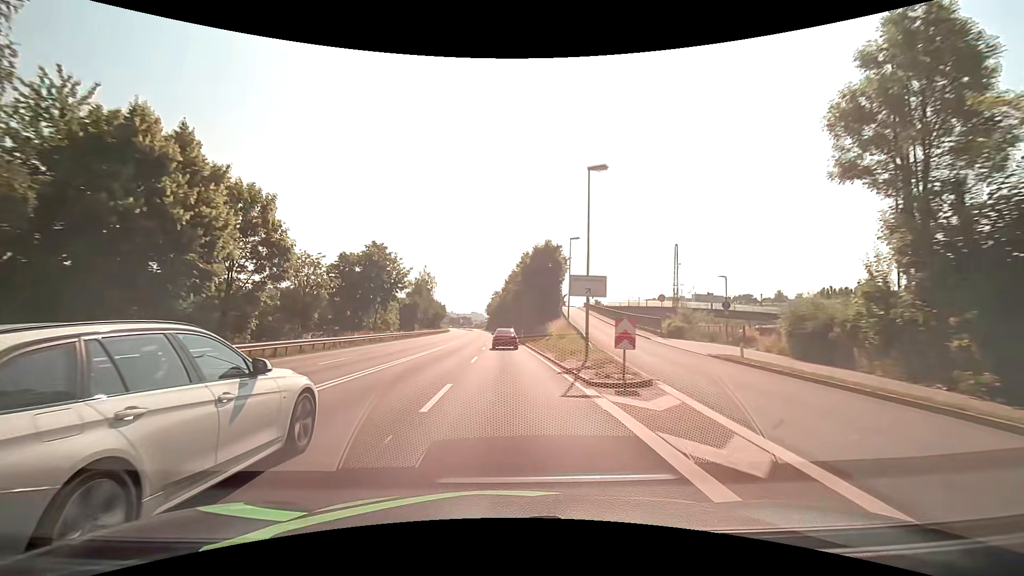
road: primary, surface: asphalt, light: Day
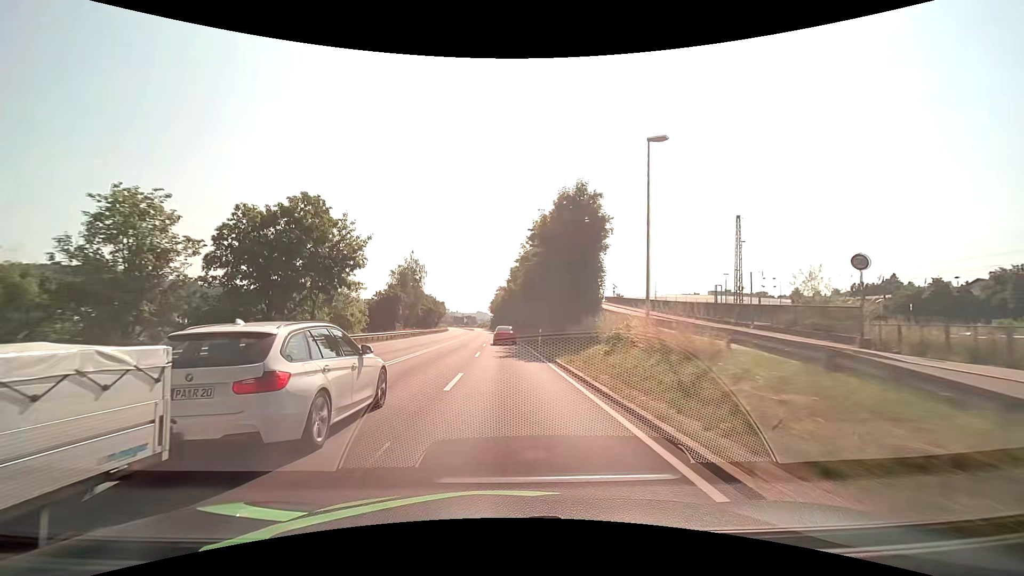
(-0.1, +21.5) m; -1°
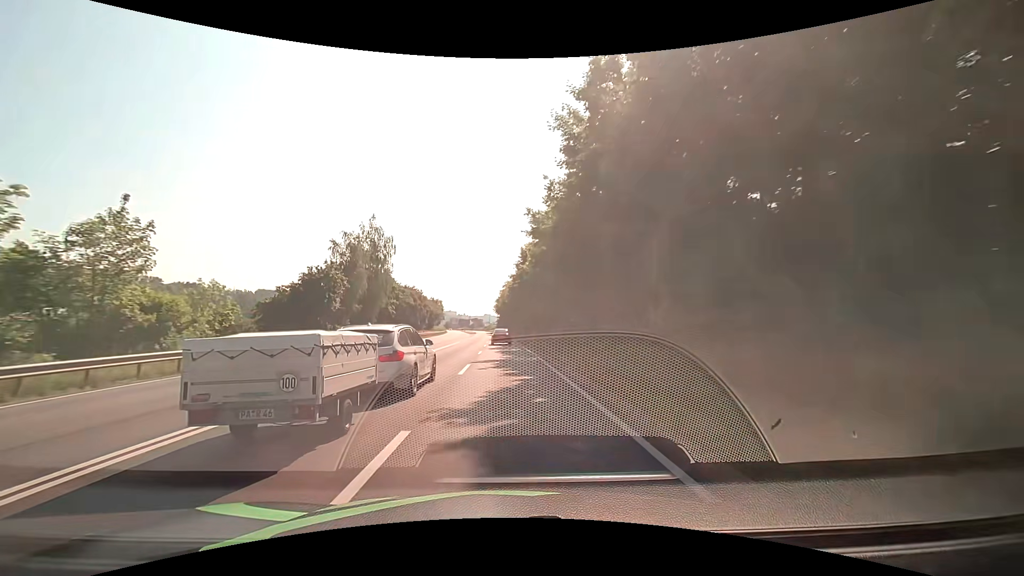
(-0.2, +32.3) m; -1°
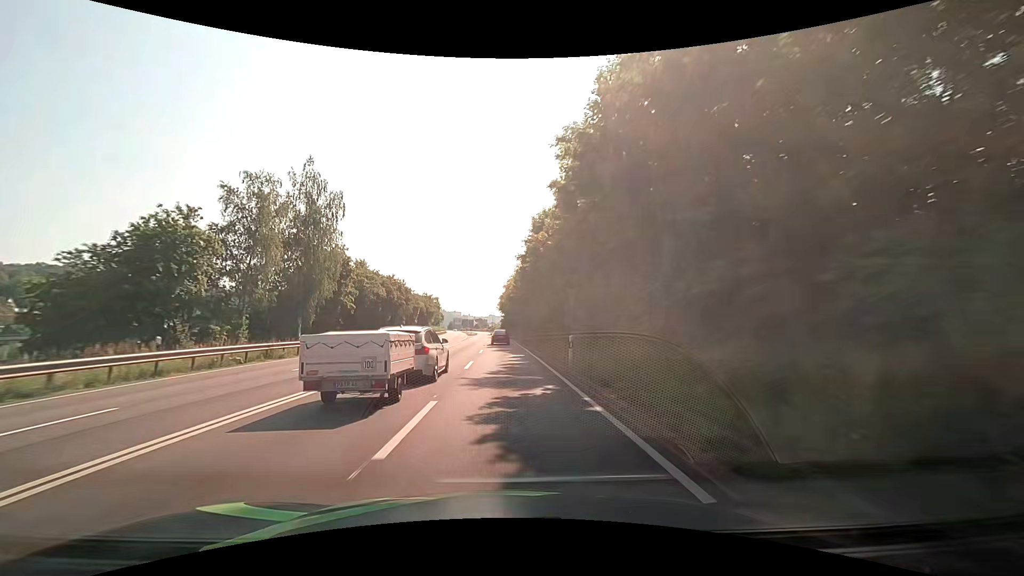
(0.0, +21.5) m; 0°
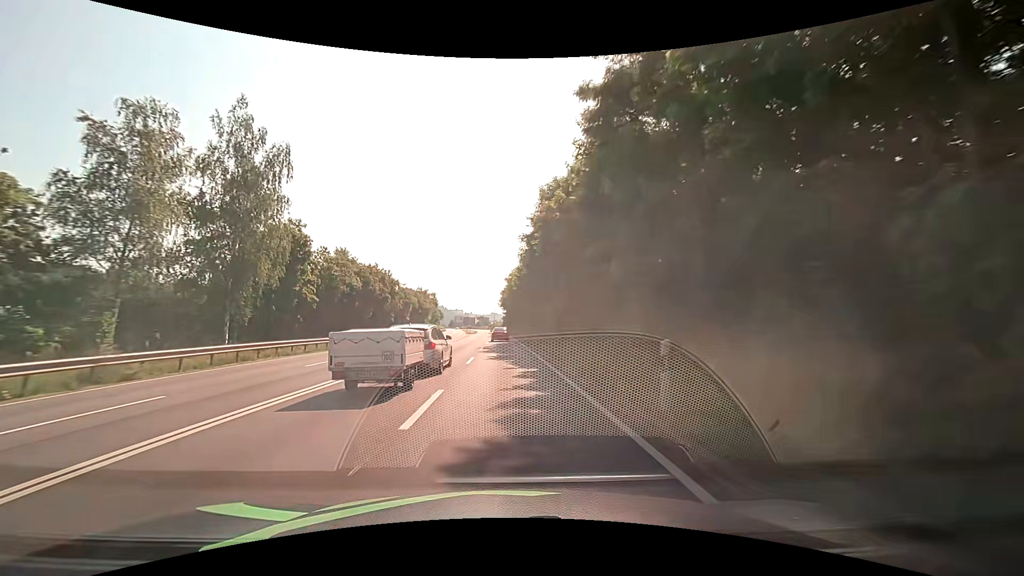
(0.0, +10.7) m; 0°
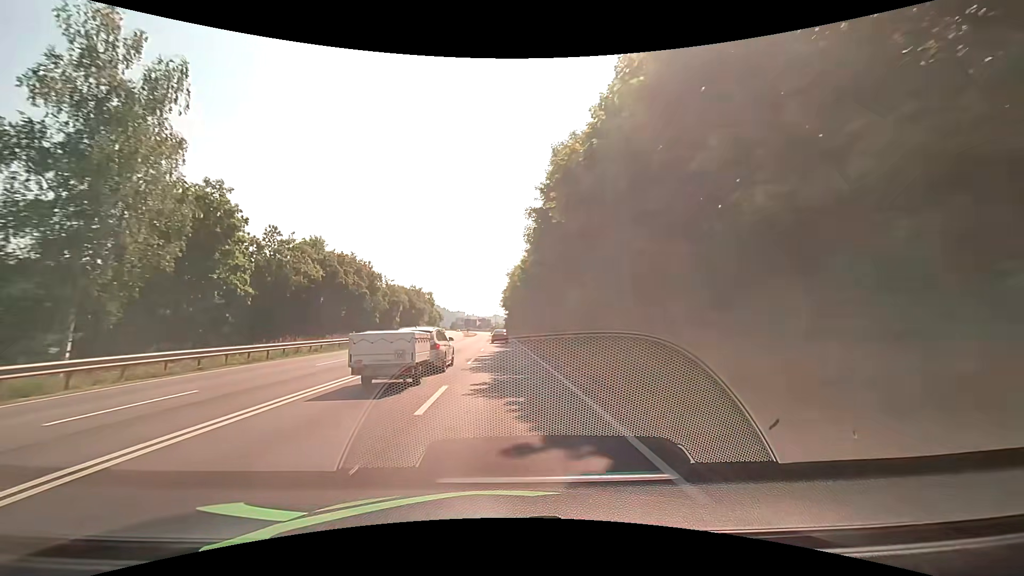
(-0.1, +10.7) m; 0°
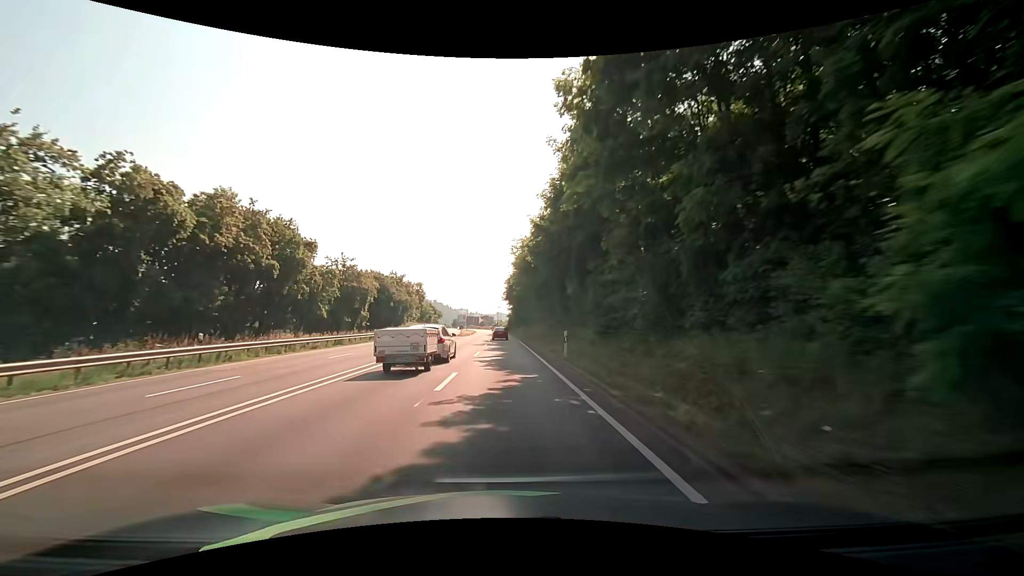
(-0.1, +21.5) m; 0°
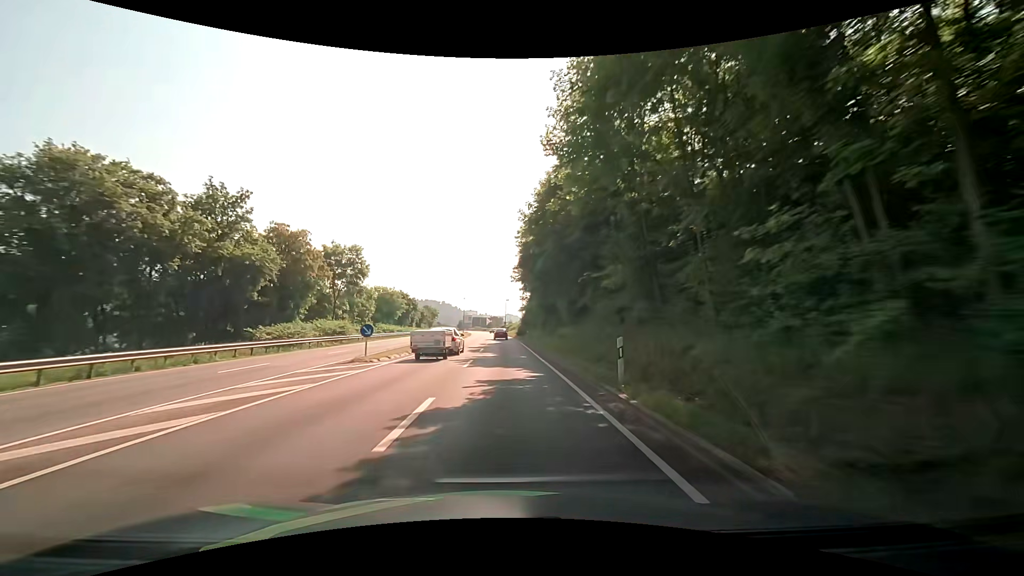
(-0.3, +53.7) m; -1°
(0, +10) (0, +20) (0, +30) (0, +40) (0, +50) (-1, +60) (-1, +70) (-1, +80) (-2, +90) (-2, +100) m
